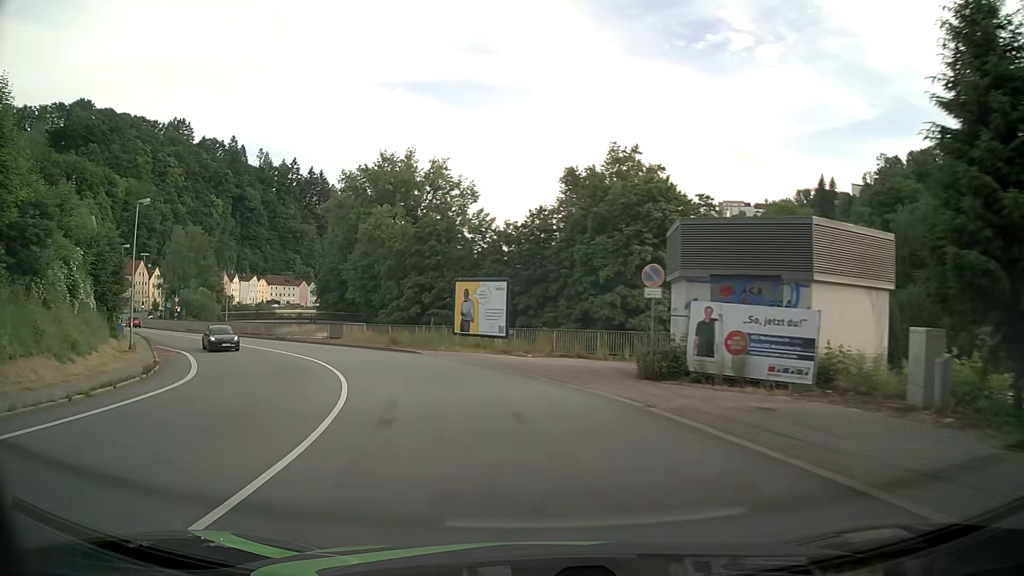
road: primary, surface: asphalt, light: Day
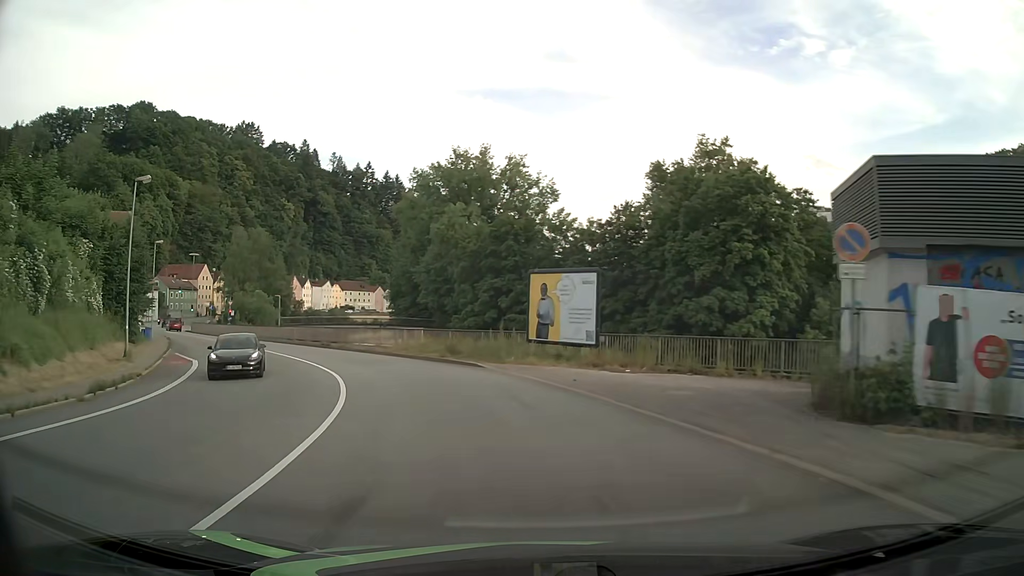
(-0.4, +7.6) m; -7°
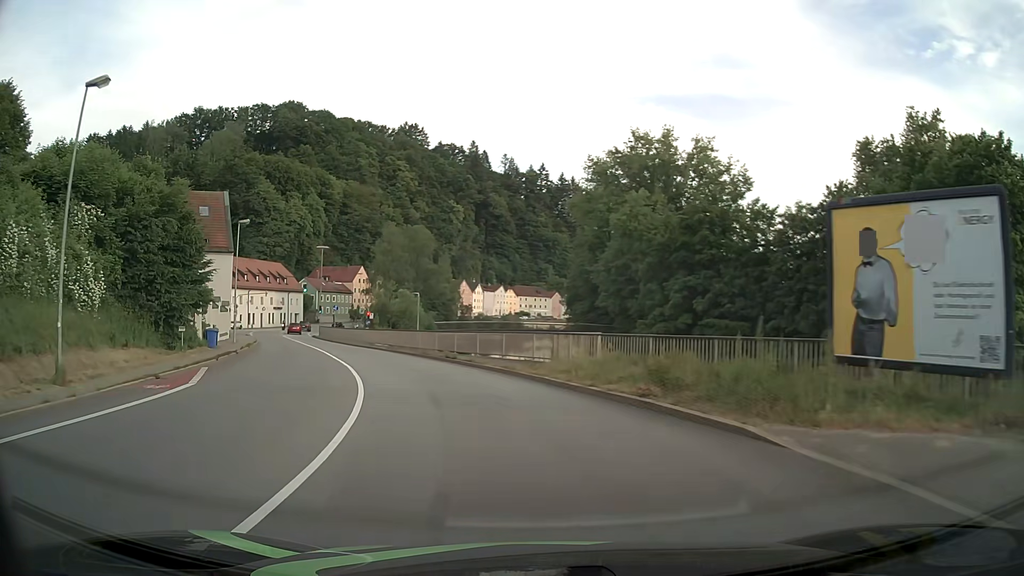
(-1.9, +15.0) m; -15°
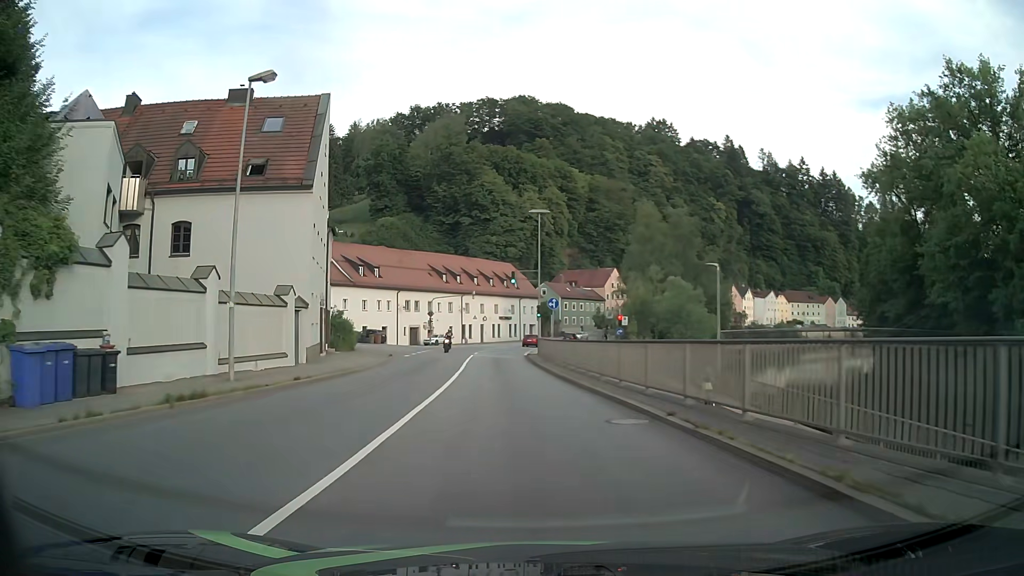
(-6.4, +29.6) m; -22°
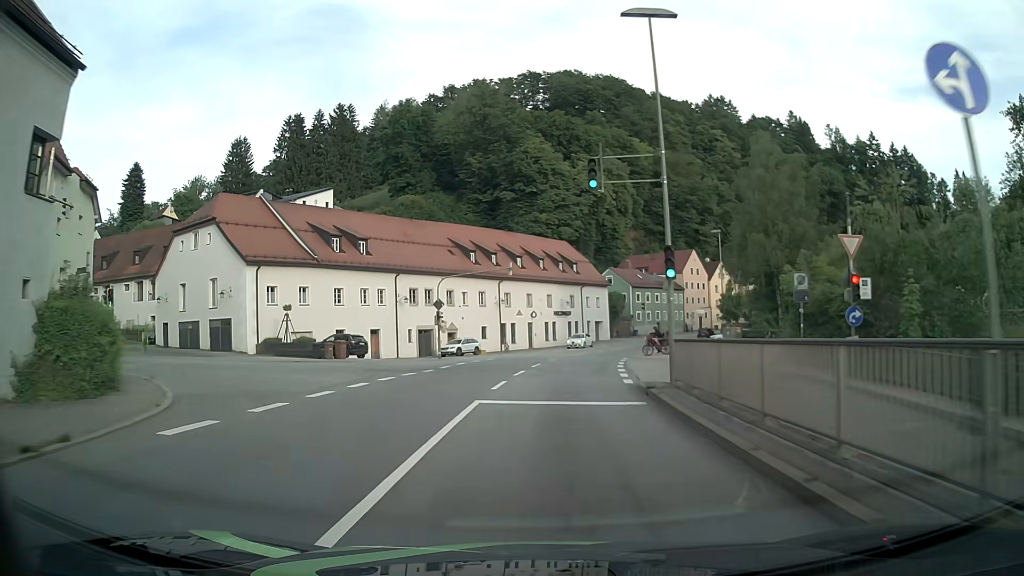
(-1.8, +30.5) m; -4°
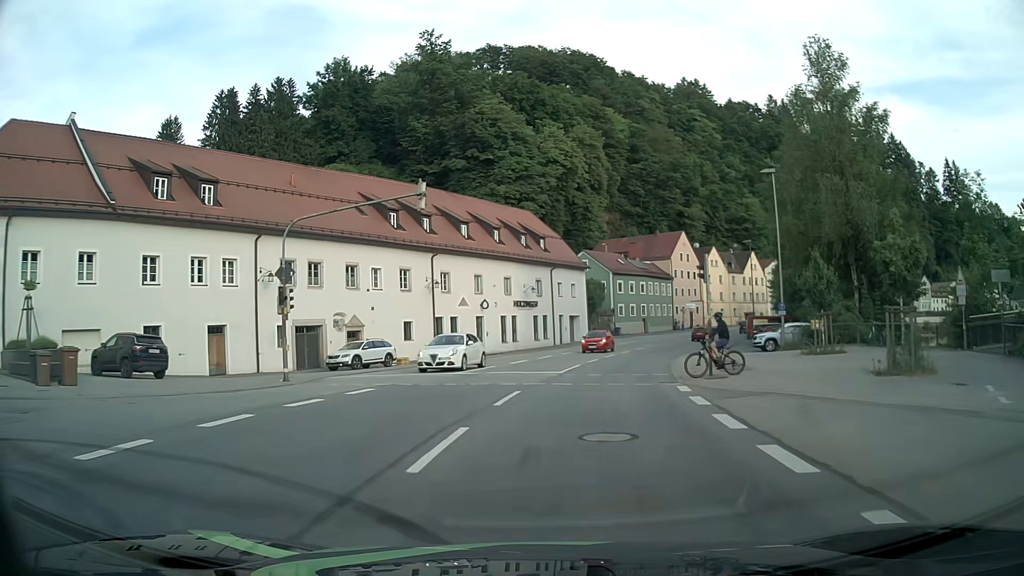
(+0.3, +22.1) m; +2°
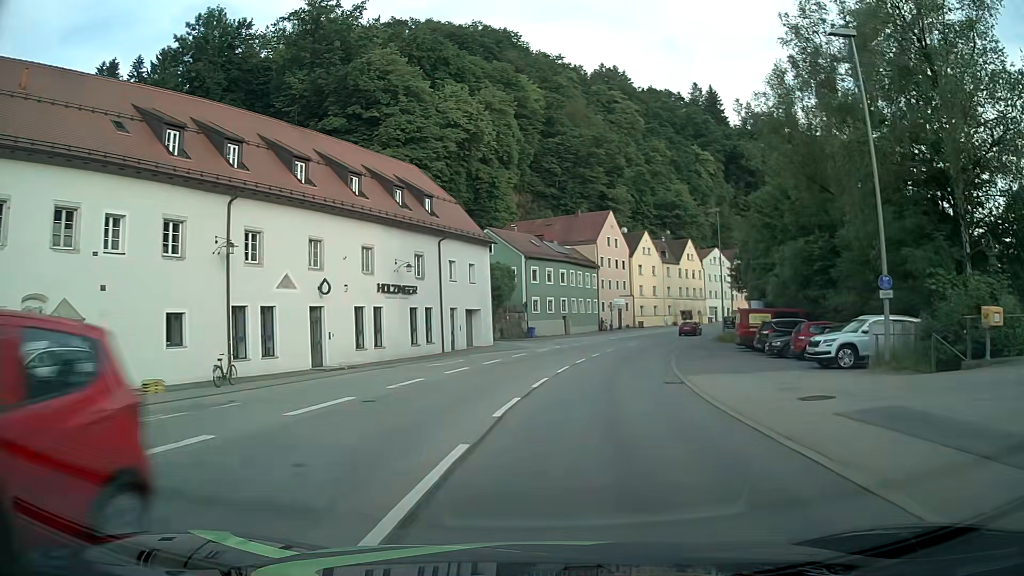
(+1.4, +19.9) m; +8°
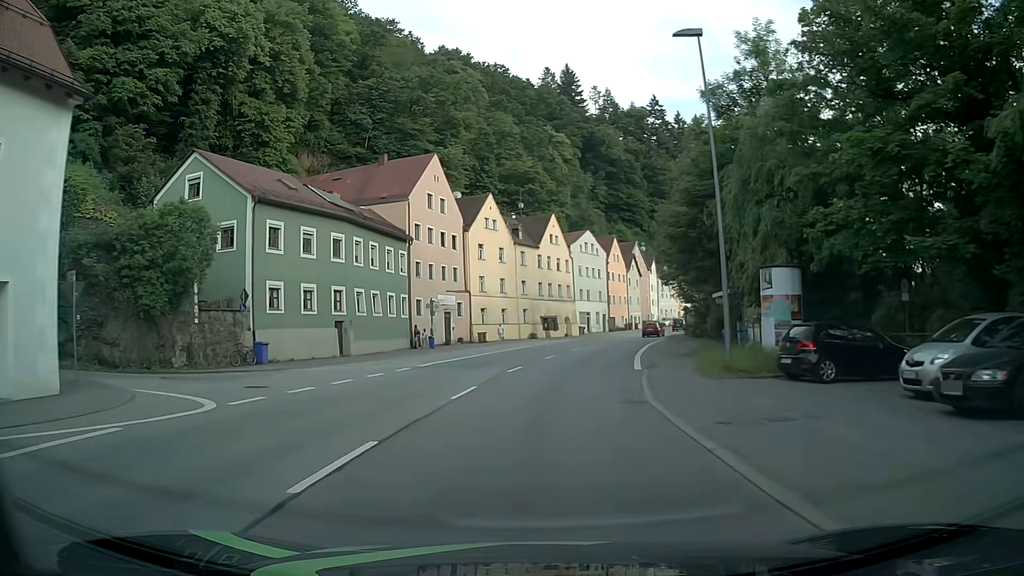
(+4.6, +34.2) m; +14°
(0, +10) (+1, +20) (+2, +30) (+4, +40) (+6, +50) (+8, +59) (+12, +69) (+15, +78) (+19, +87) (+23, +96) m
